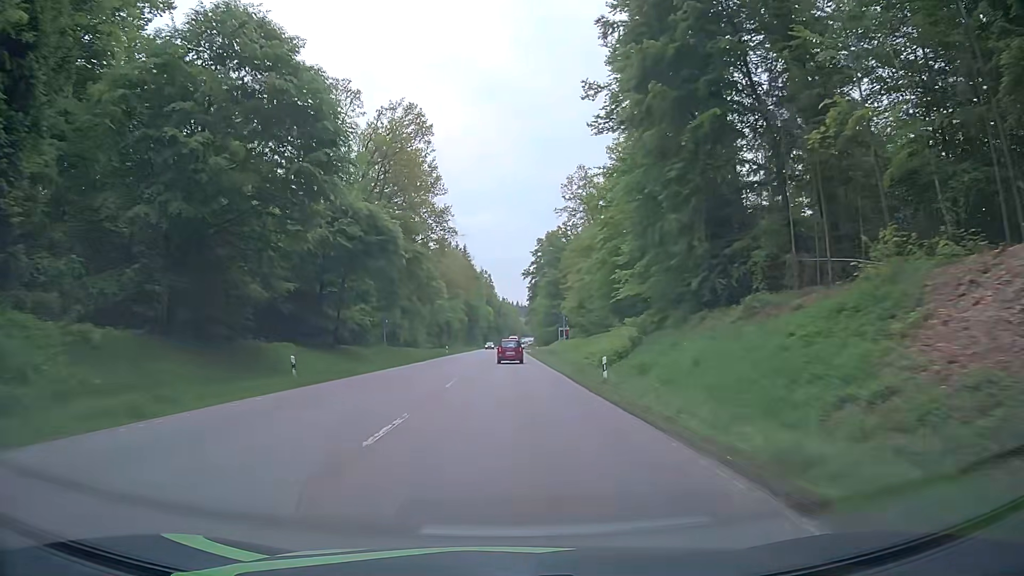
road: secondary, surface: asphalt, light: Day
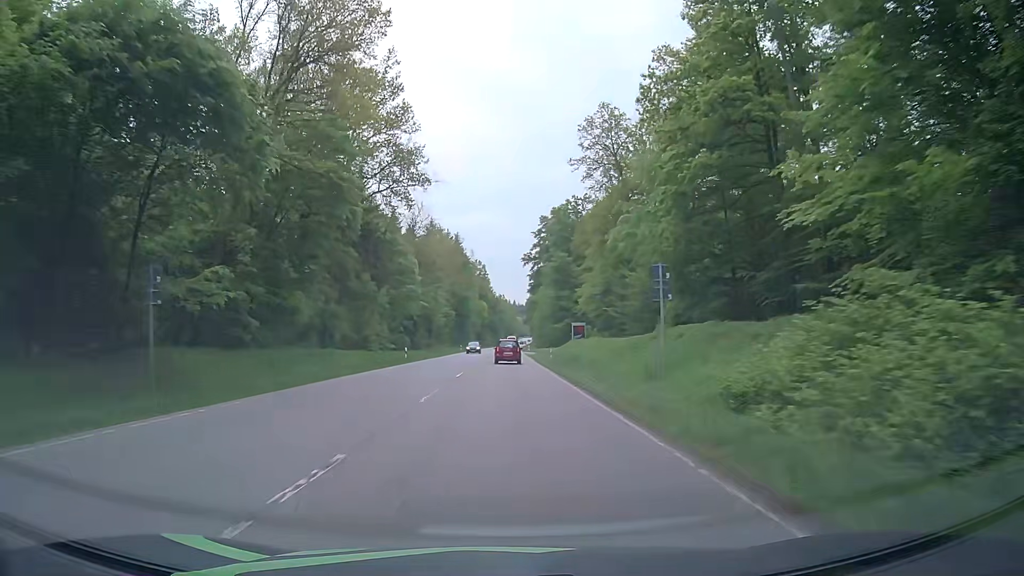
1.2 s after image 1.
(+0.2, +28.9) m; 0°
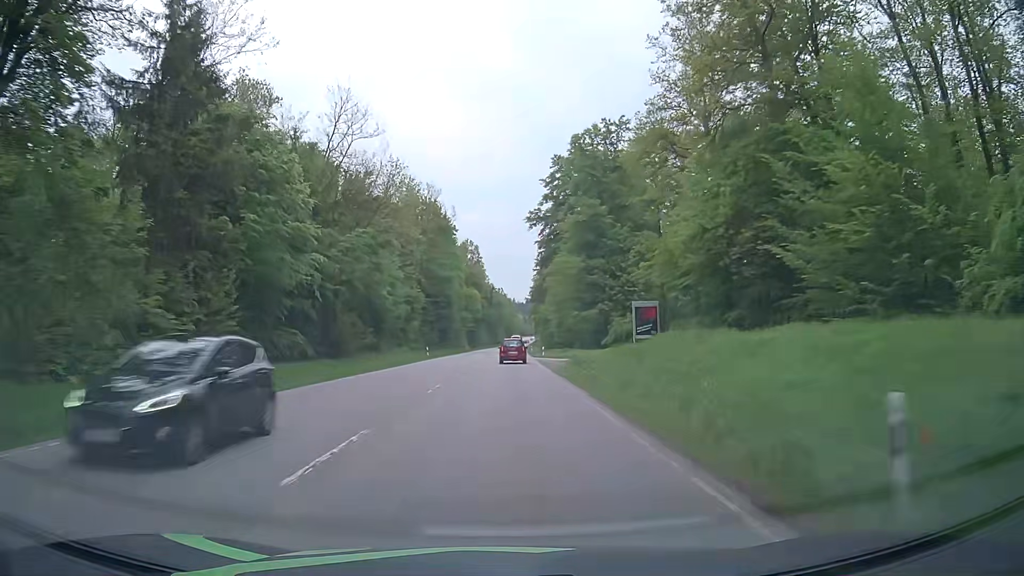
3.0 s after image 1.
(+0.4, +43.1) m; +1°
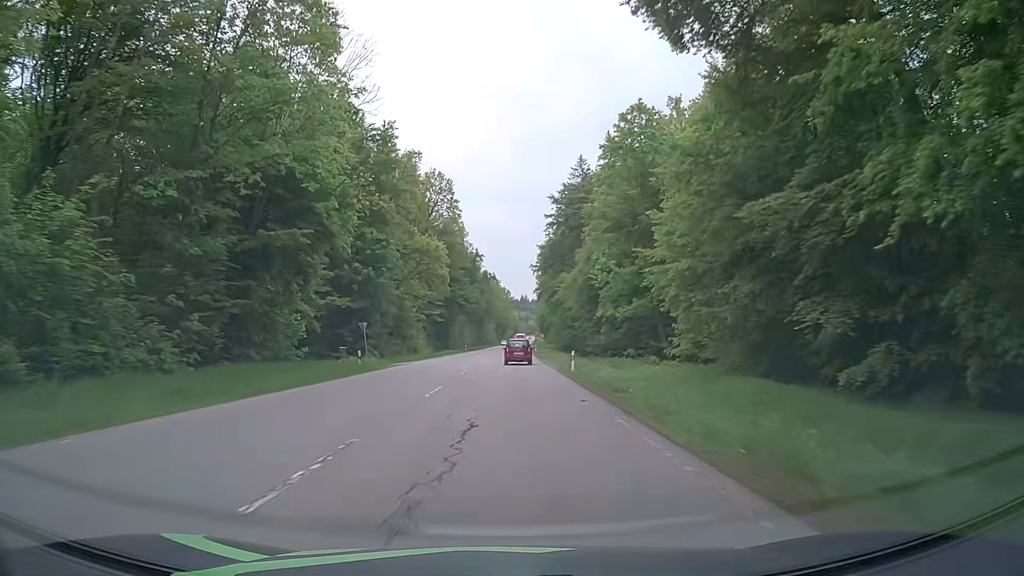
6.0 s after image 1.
(+0.2, +71.0) m; +1°
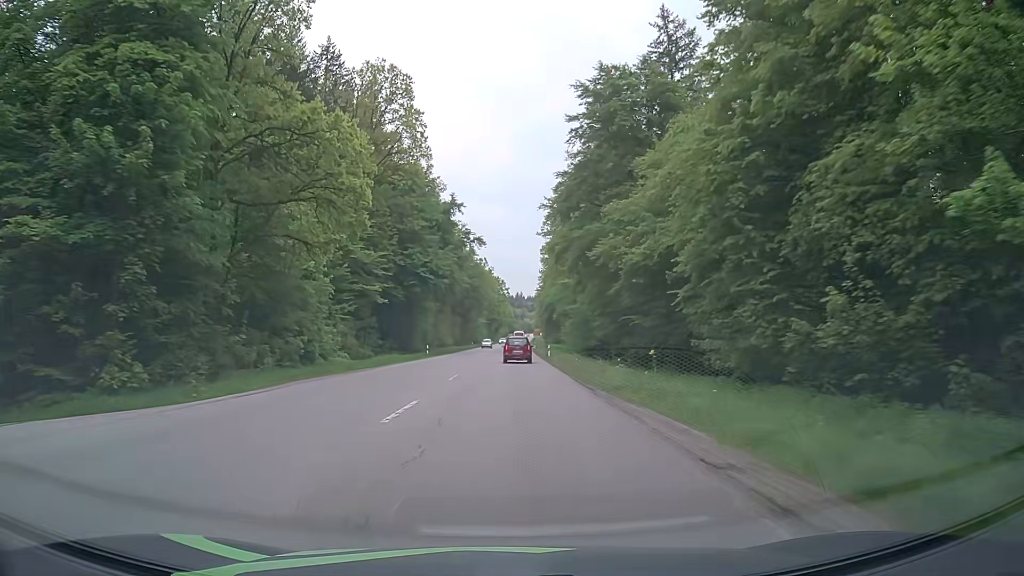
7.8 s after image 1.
(0.0, +42.1) m; 0°
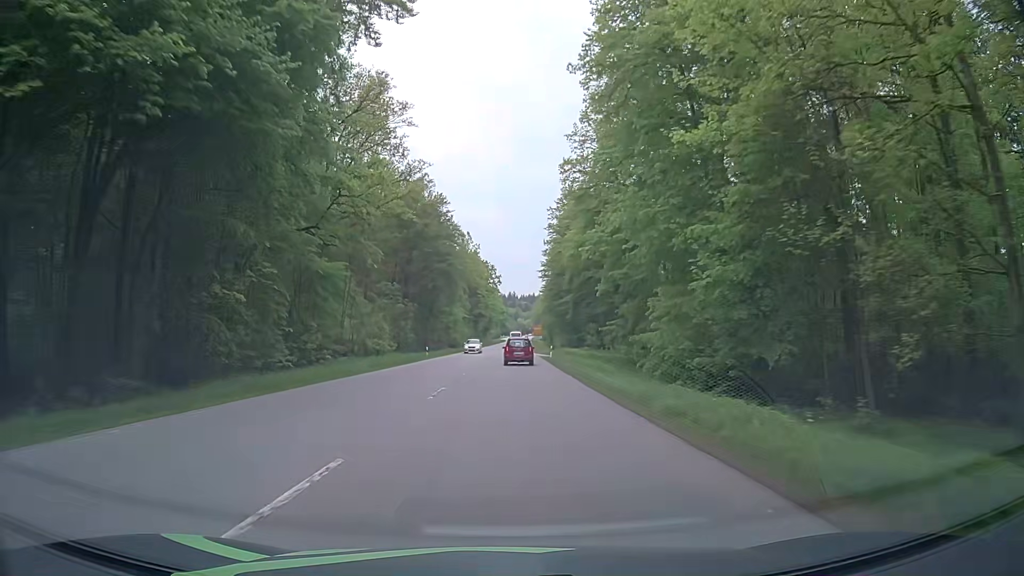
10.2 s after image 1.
(+0.2, +55.0) m; +1°
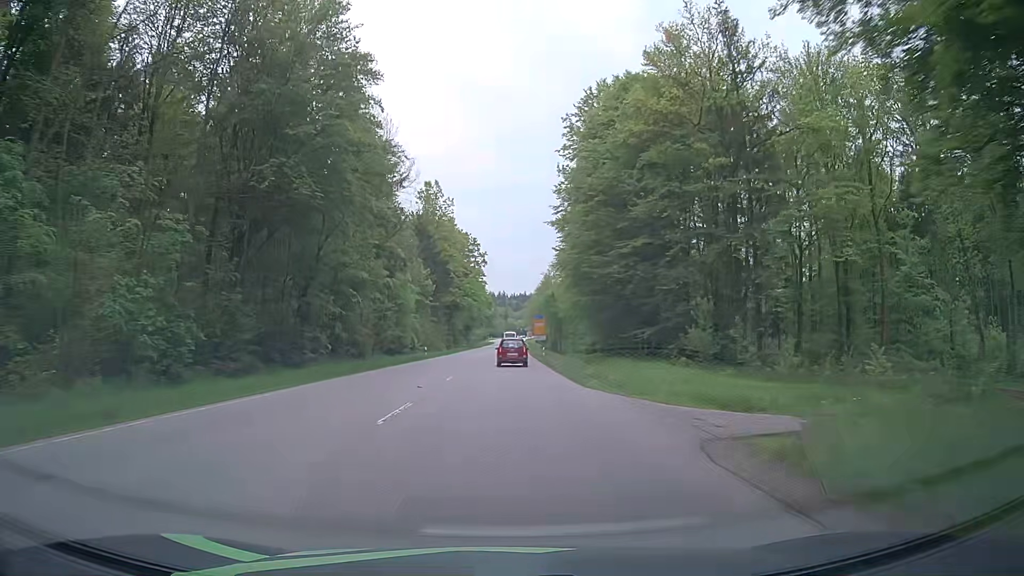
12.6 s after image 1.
(+0.3, +53.3) m; +1°
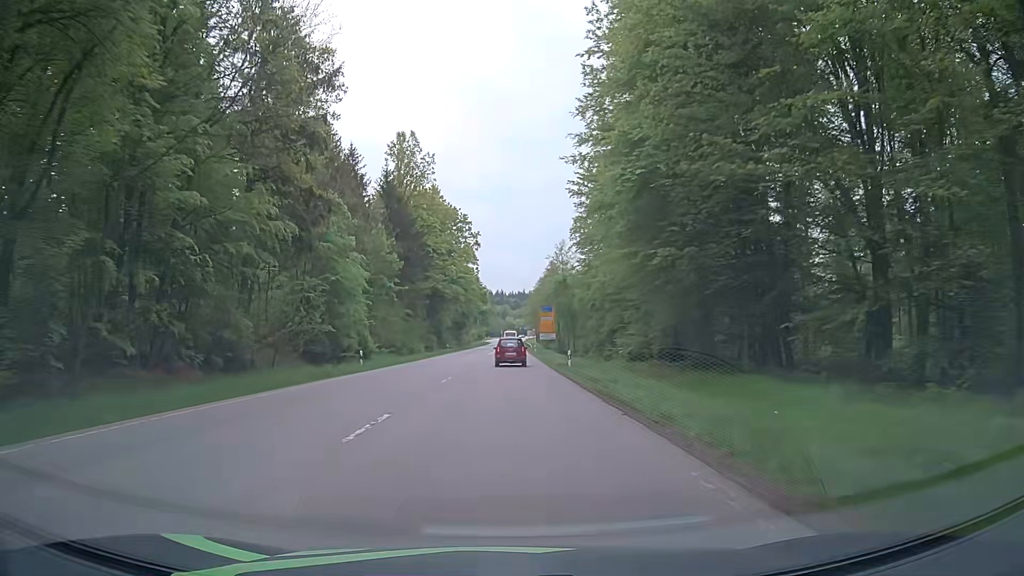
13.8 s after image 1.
(-0.3, +25.9) m; 0°
(0, +10) (0, +20) (0, +30) (0, +40) (0, +50) (0, +60) (0, +70) (0, +80) (0, +90) (0, +100) m
